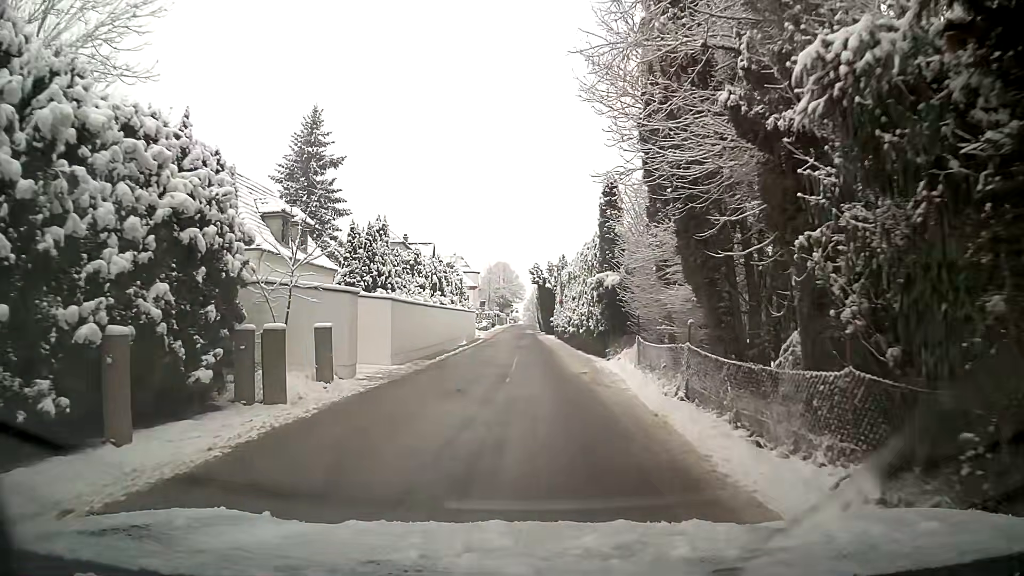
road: residential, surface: asphalt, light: Day
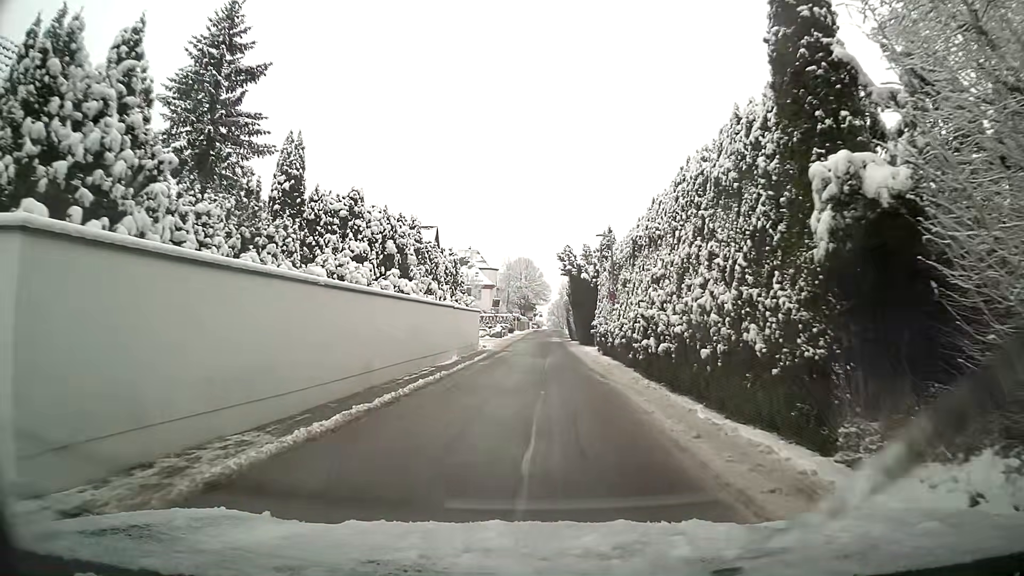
(-0.7, +16.5) m; -4°
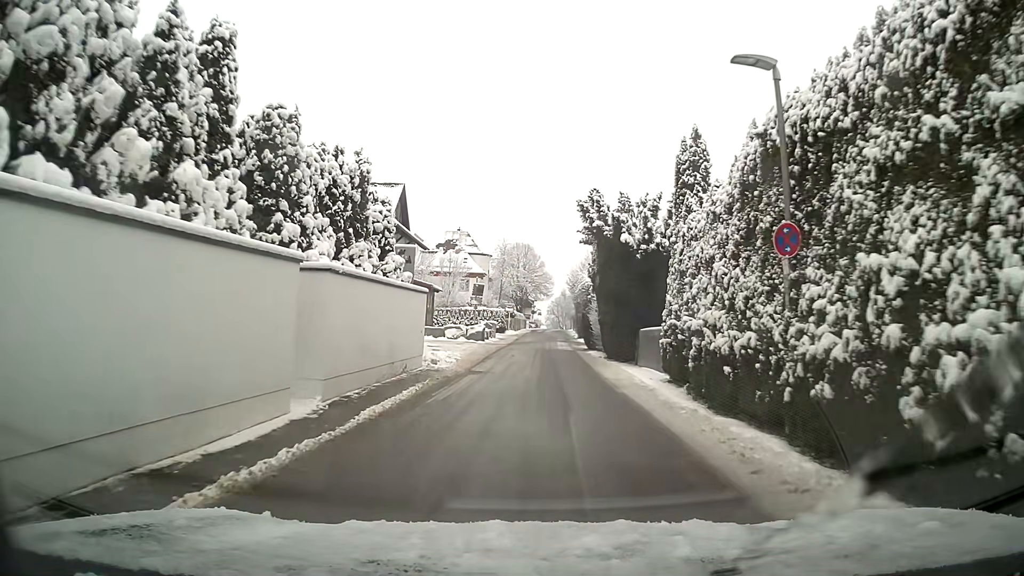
(+0.3, +17.8) m; +2°
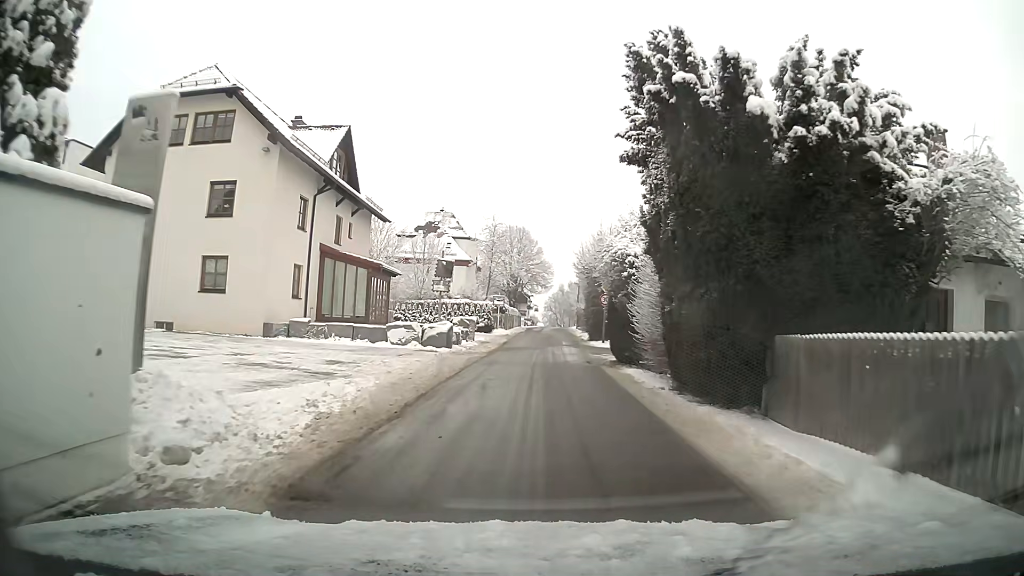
(+0.1, +13.8) m; +1°
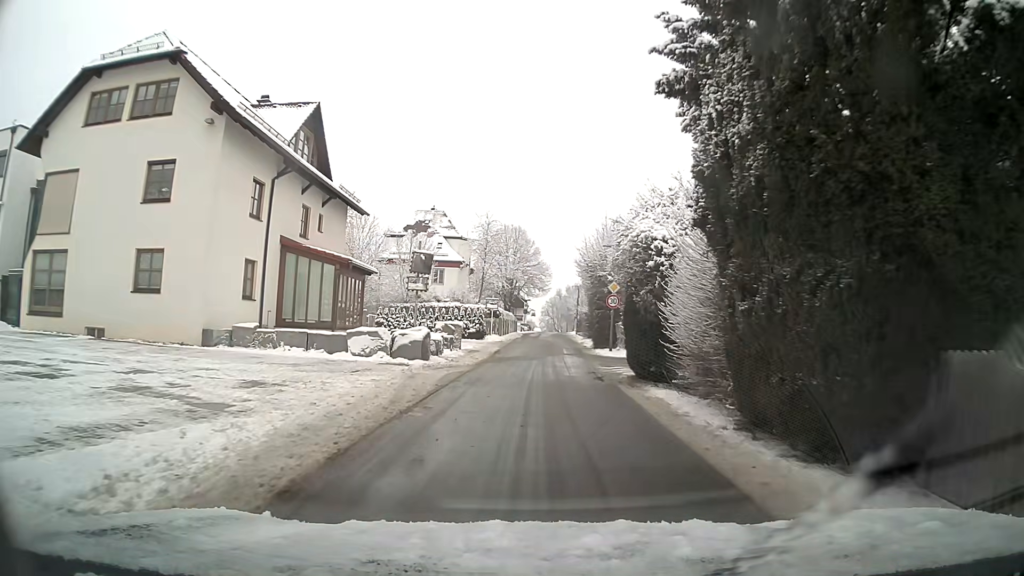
(0.0, +4.7) m; 0°
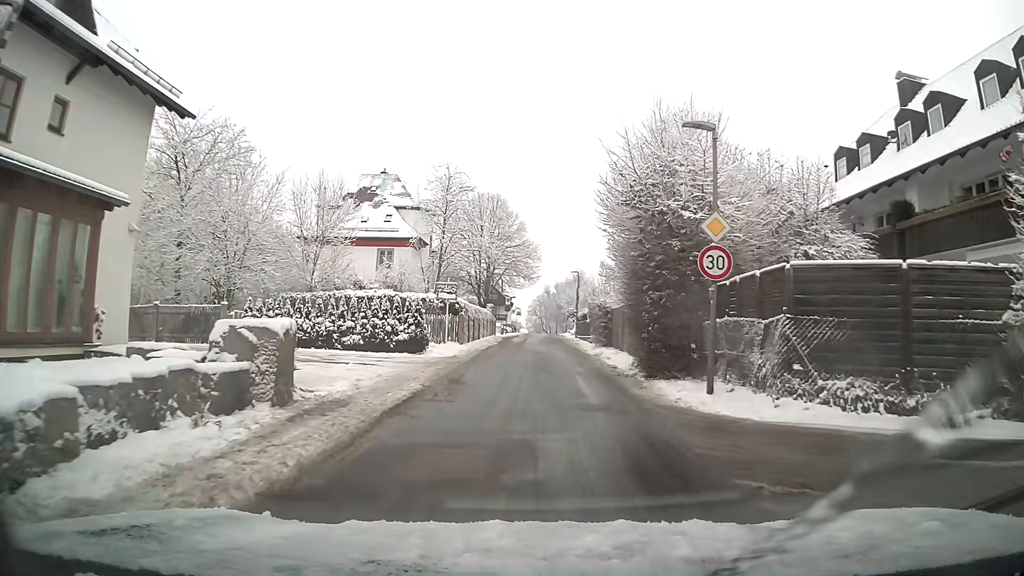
(+0.2, +18.7) m; +1°
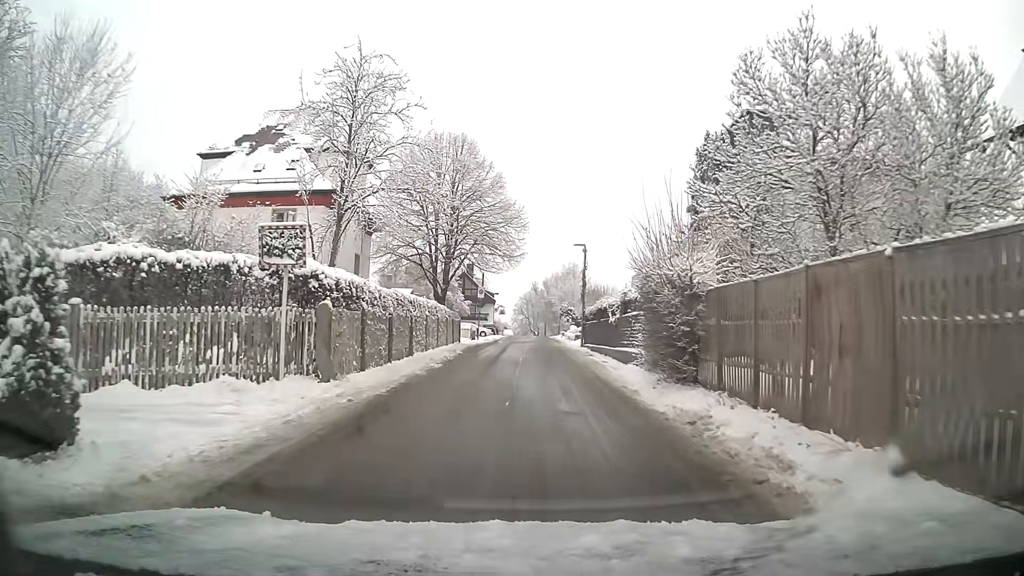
(+0.2, +18.3) m; +1°
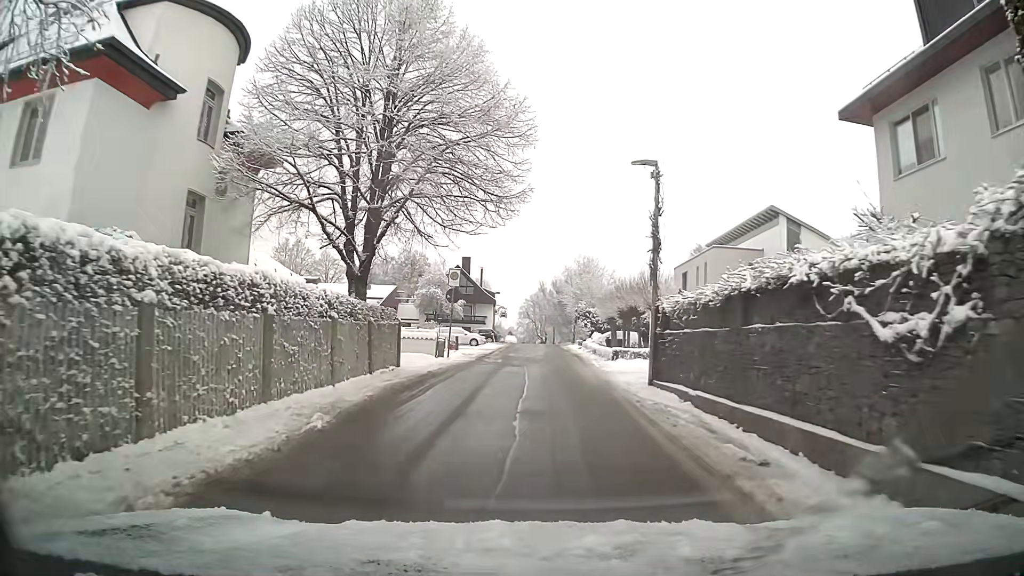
(-0.1, +18.4) m; 0°
(0, +10) (0, +20) (0, +30) (0, +40) (+1, +50) (+1, +60) (+2, +70) (+2, +80) (+3, +90) (+3, +100) m
